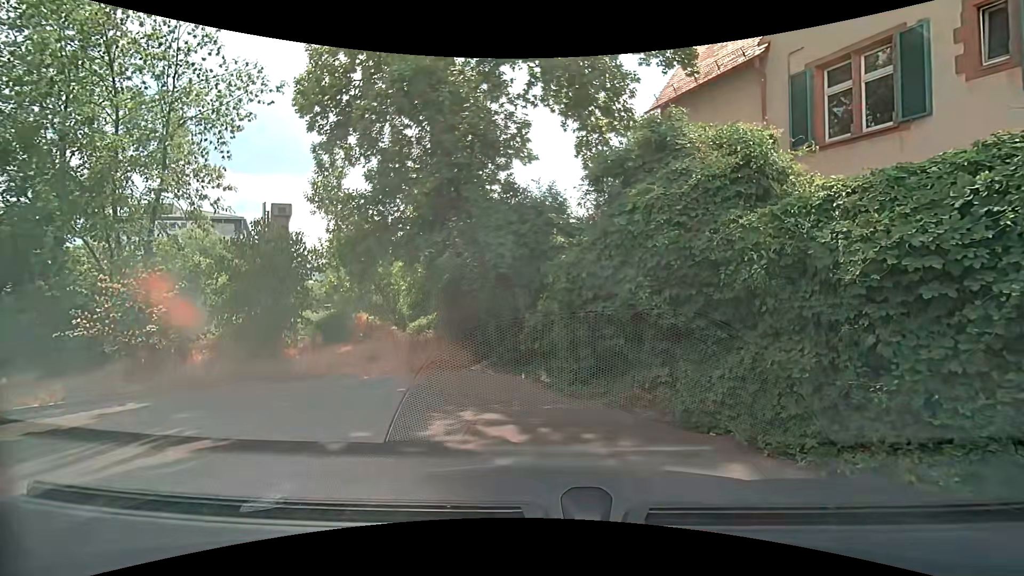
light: Day
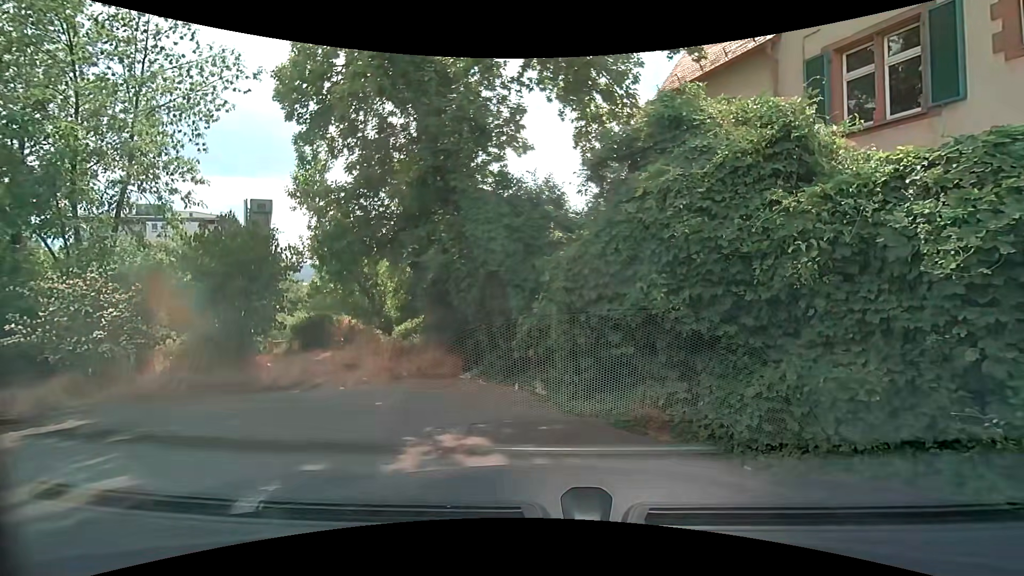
(0.0, +1.0) m; 0°
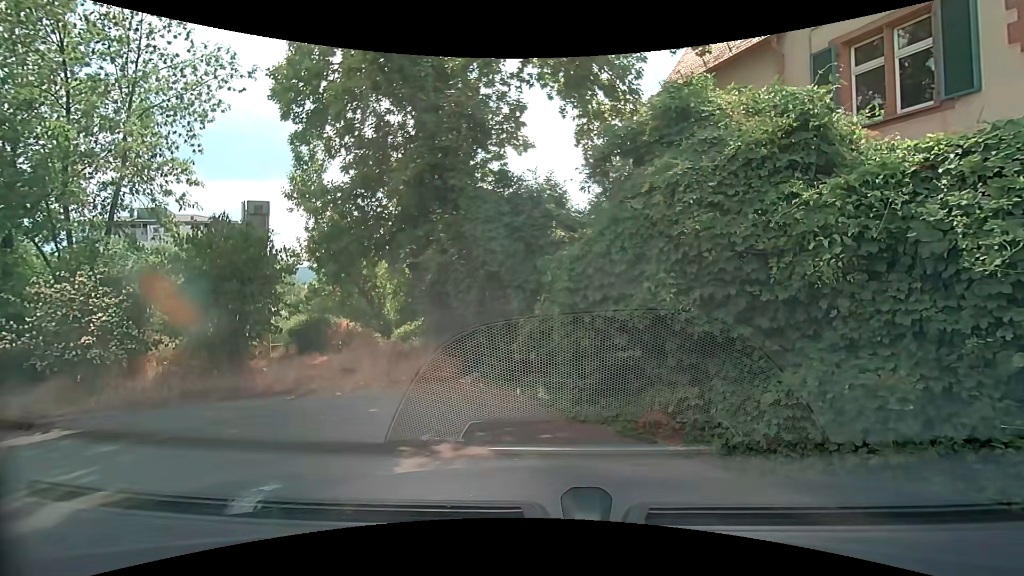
(0.0, +0.3) m; 0°
